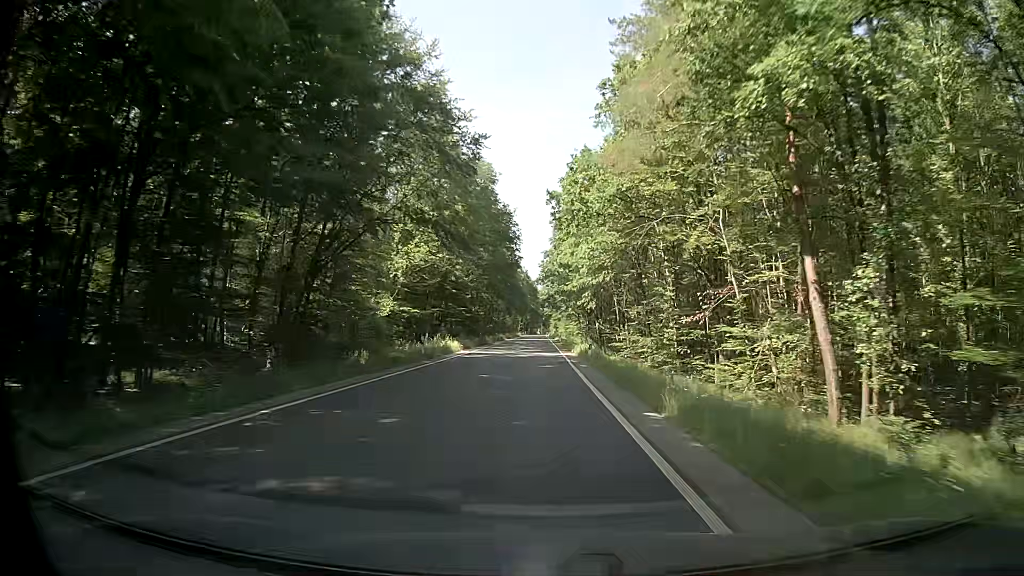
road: secondary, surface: asphalt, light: Day
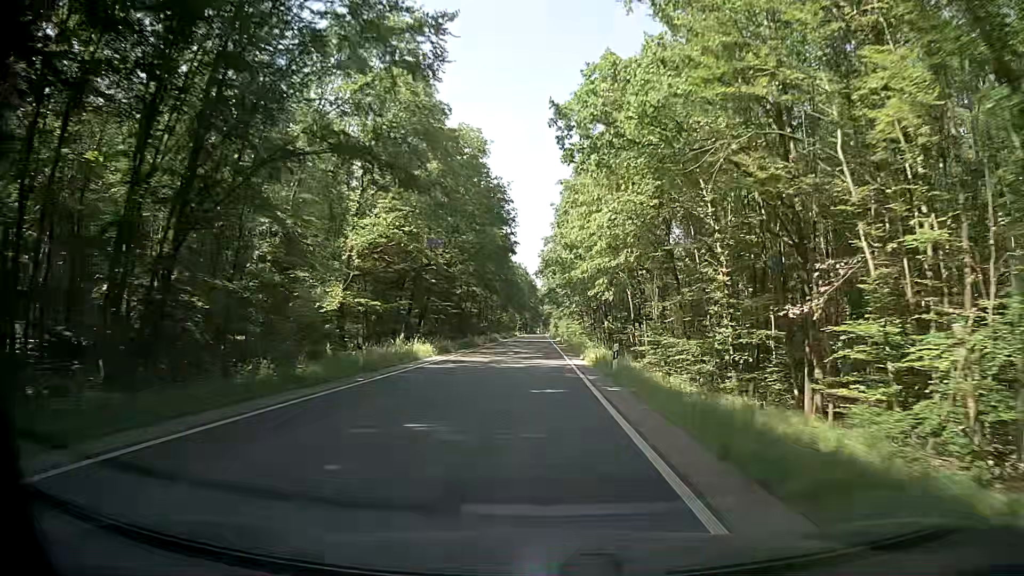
(+0.1, +10.9) m; 0°
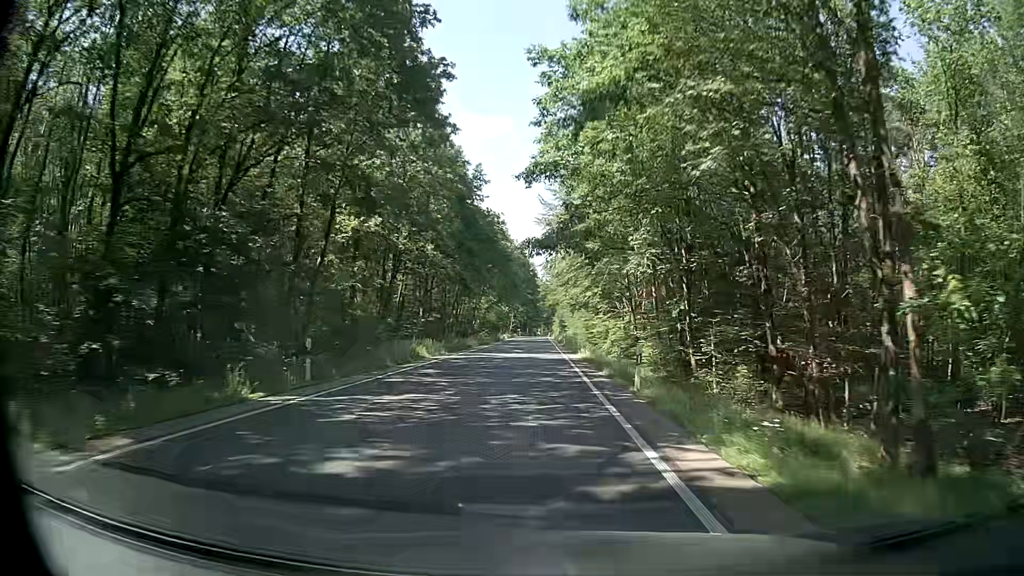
(-0.2, +54.5) m; +1°
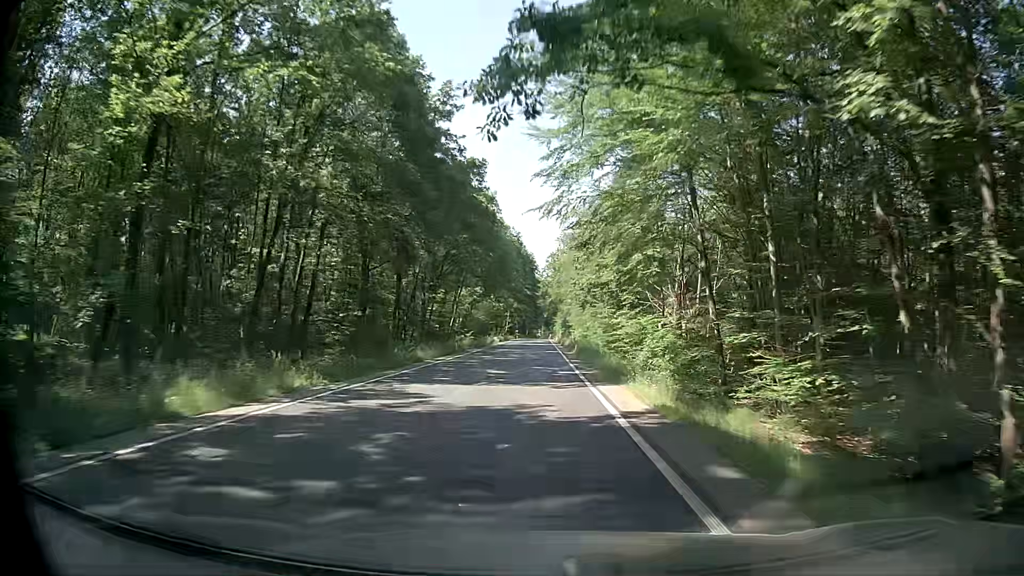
(-0.3, +21.8) m; -1°
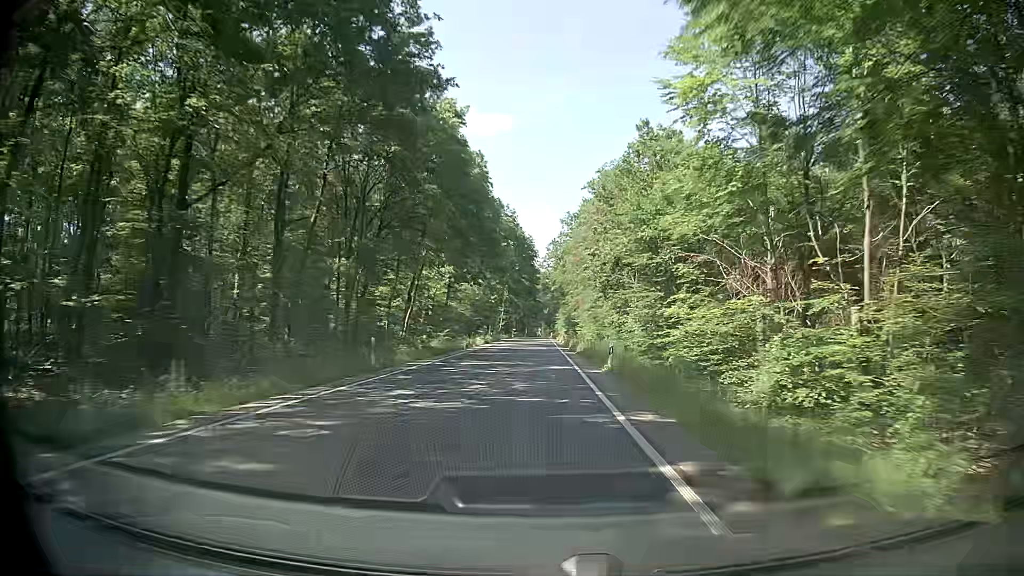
(+0.2, +21.8) m; 0°
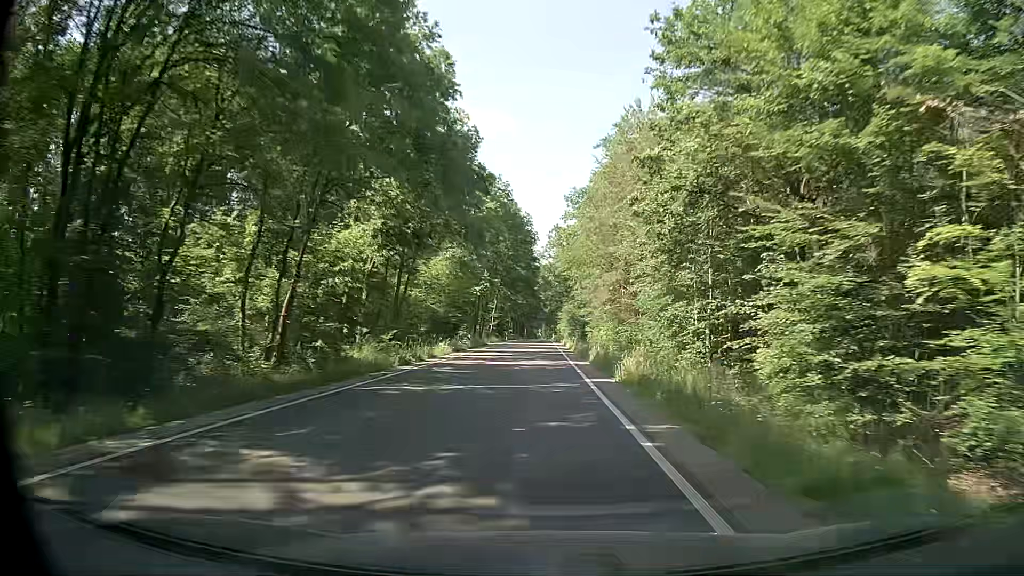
(0.0, +21.8) m; 0°
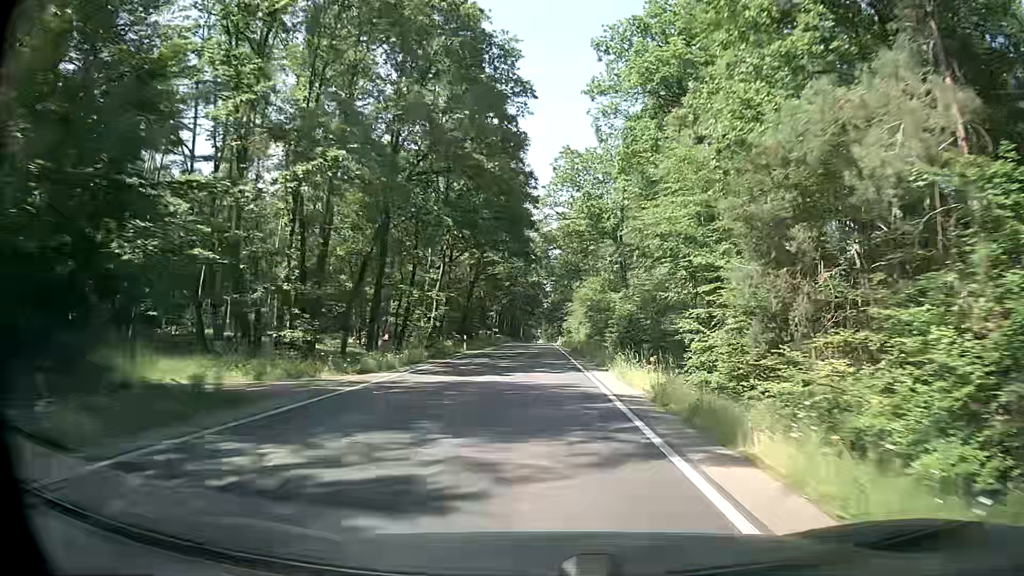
(+0.2, +54.6) m; +1°
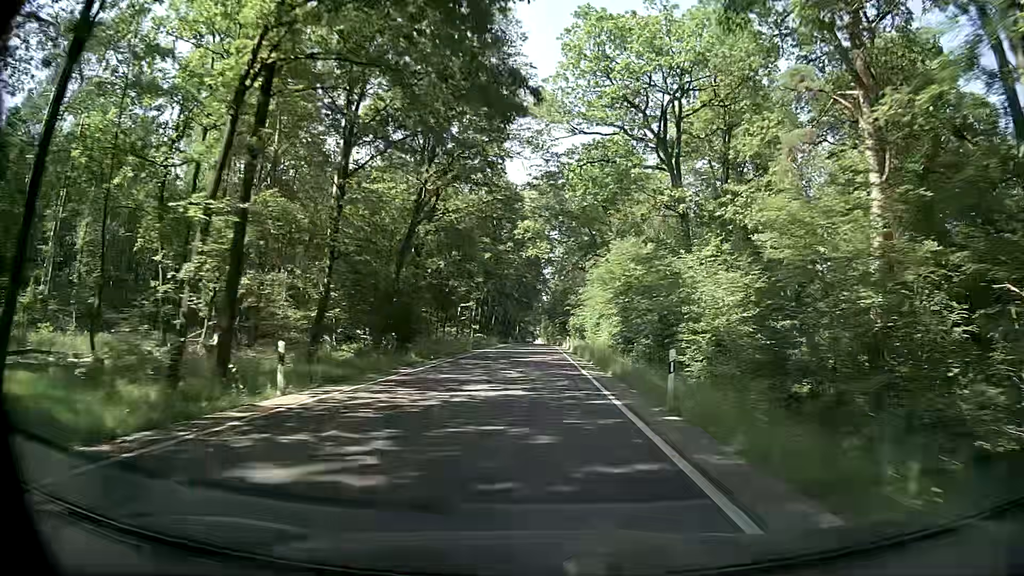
(-0.1, +32.7) m; 0°
(0, +10) (0, +20) (0, +30) (0, +40) (0, +50) (0, +60) (0, +70) (0, +80) (0, +90) (0, +100) m
